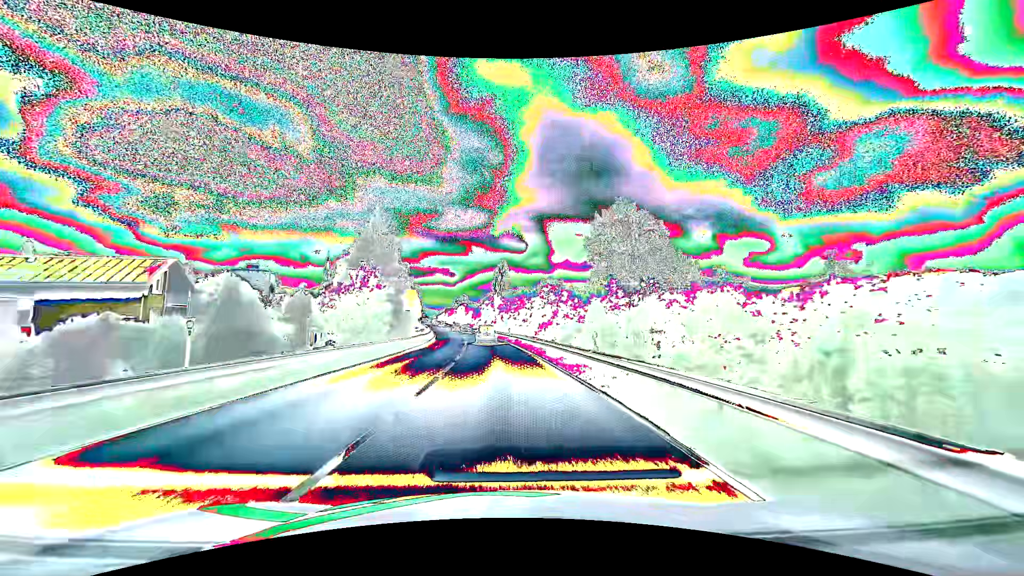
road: primary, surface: asphalt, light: Day
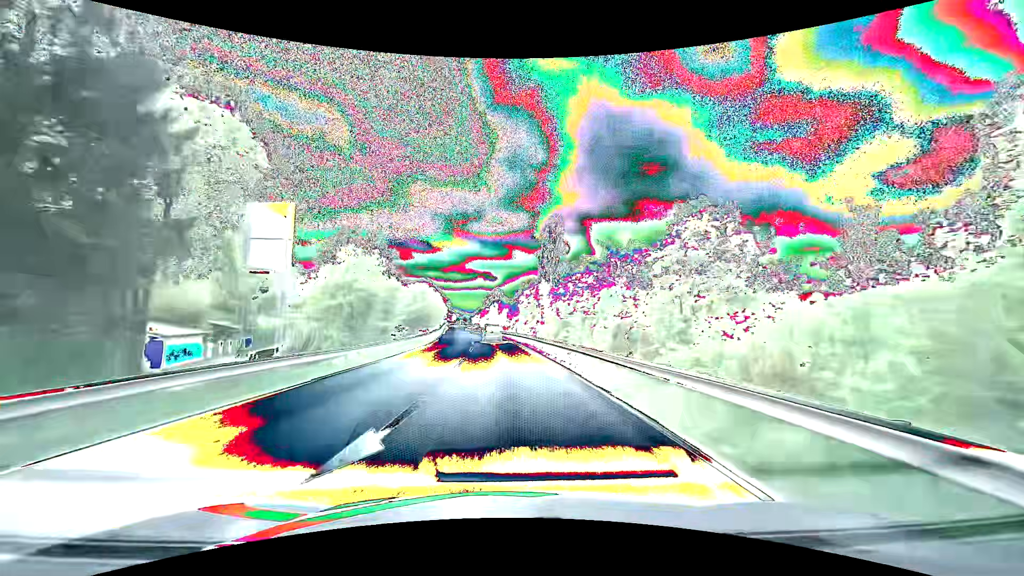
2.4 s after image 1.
(-1.7, +41.1) m; -5°
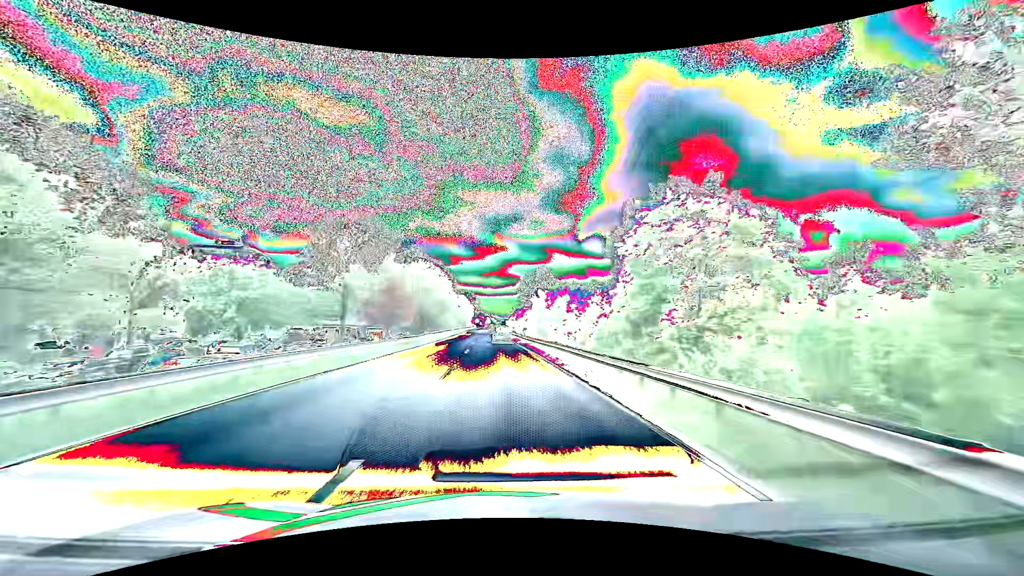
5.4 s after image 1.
(-2.1, +52.7) m; -4°
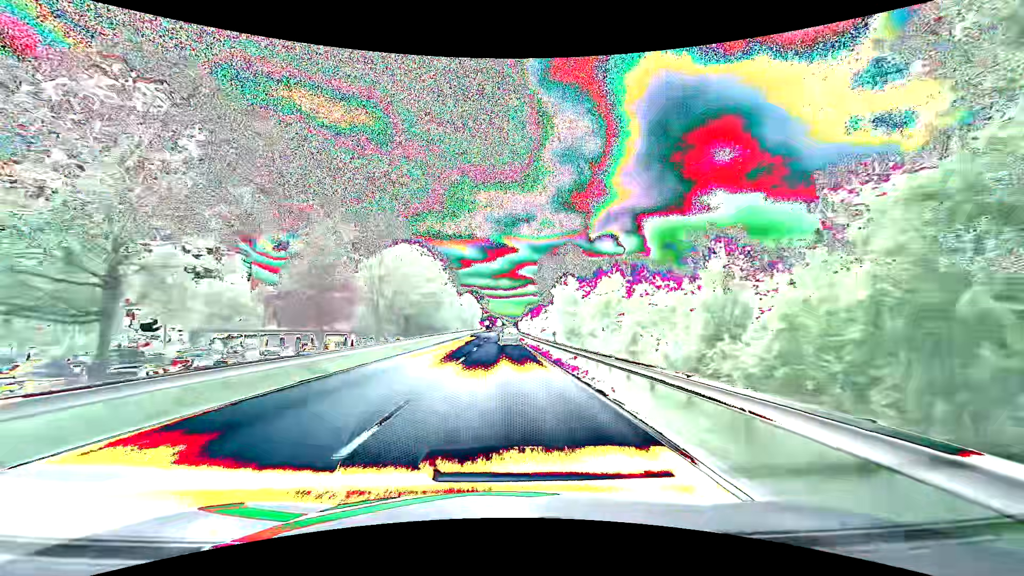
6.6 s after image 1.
(-0.3, +21.2) m; -2°
(0, +10) (0, +20) (0, +30) (-1, +40) (-1, +50) (-1, +60) (-1, +70) (-1, +80) (-1, +90) (-1, +100) m
